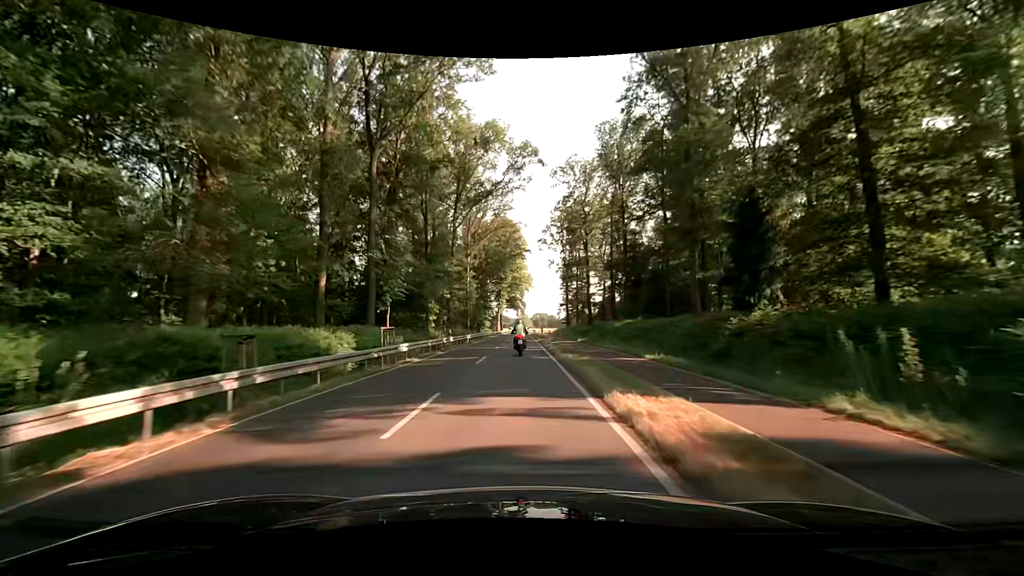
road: tertiary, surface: asphalt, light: Day
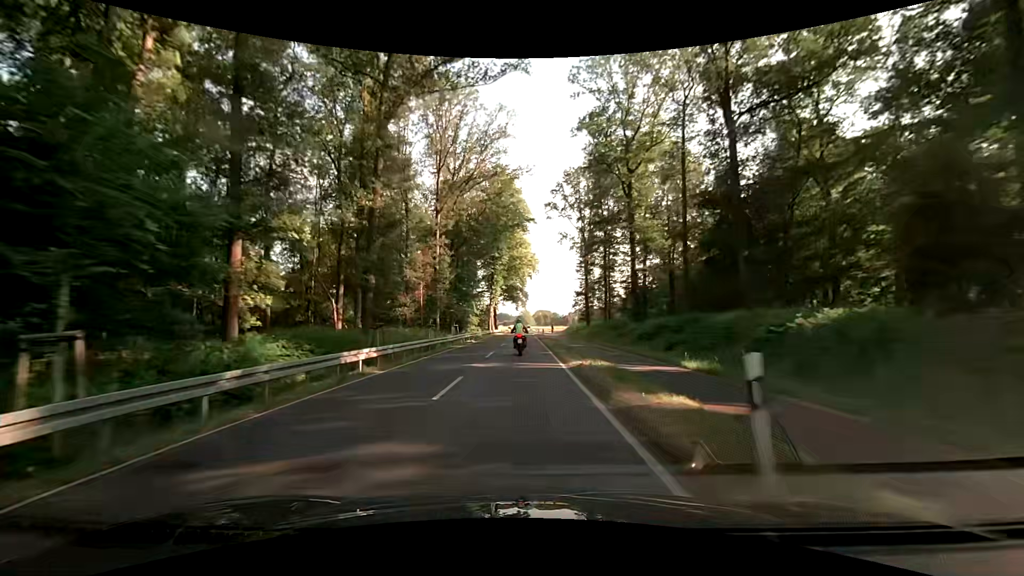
(+0.1, +32.9) m; 0°
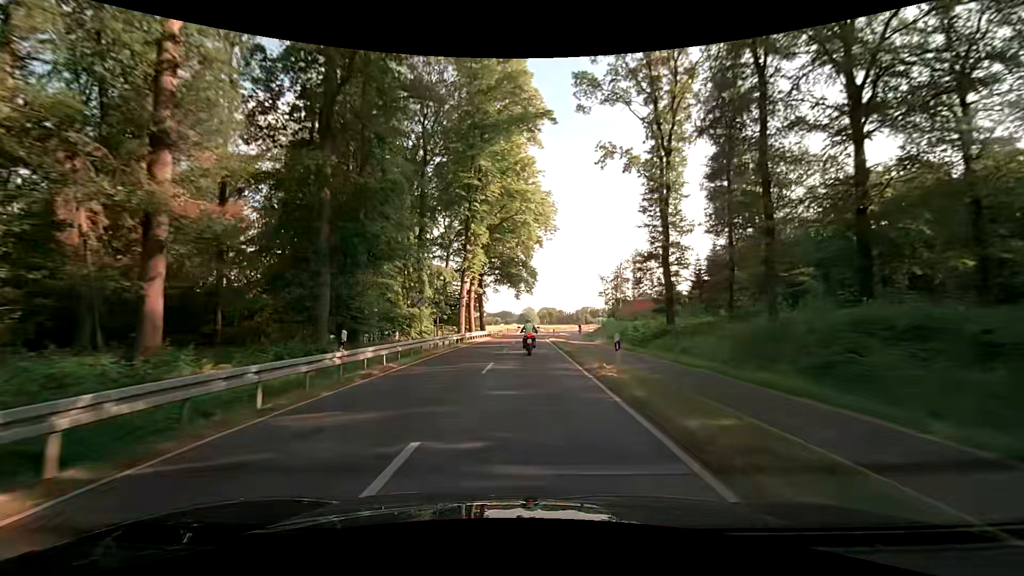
(-0.2, +43.3) m; -1°
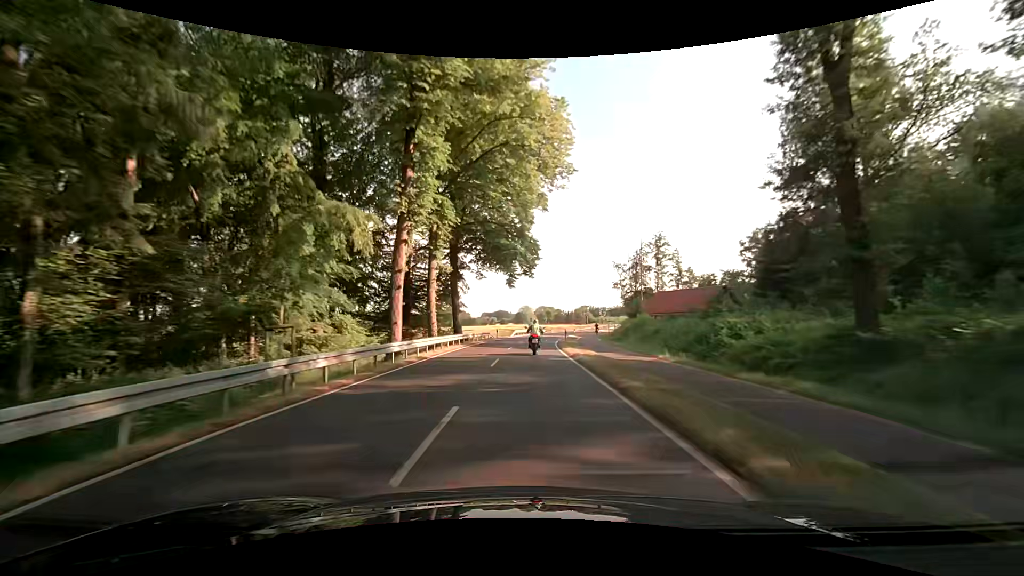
(+0.3, +21.4) m; +1°
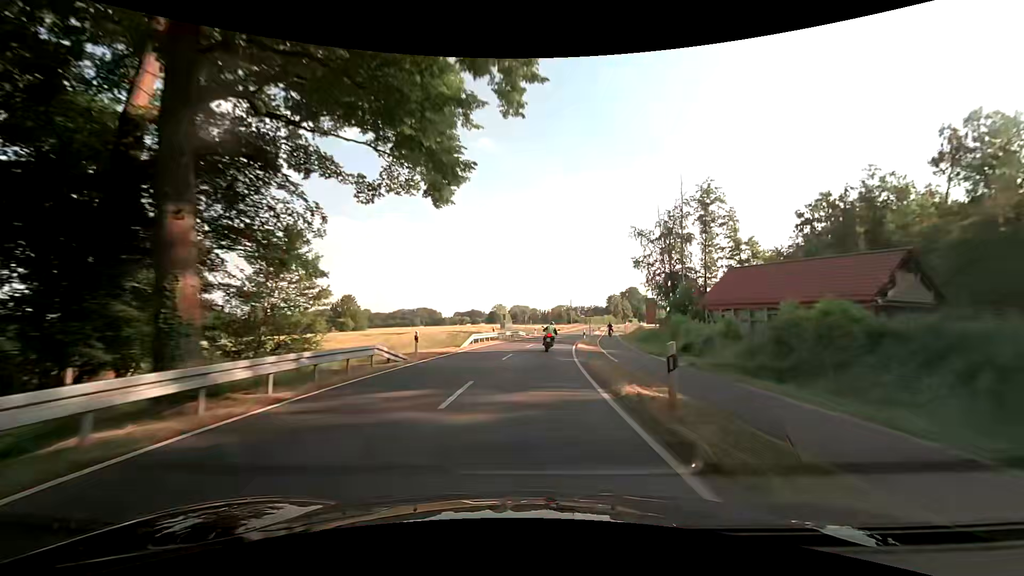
(+0.4, +32.2) m; +3°
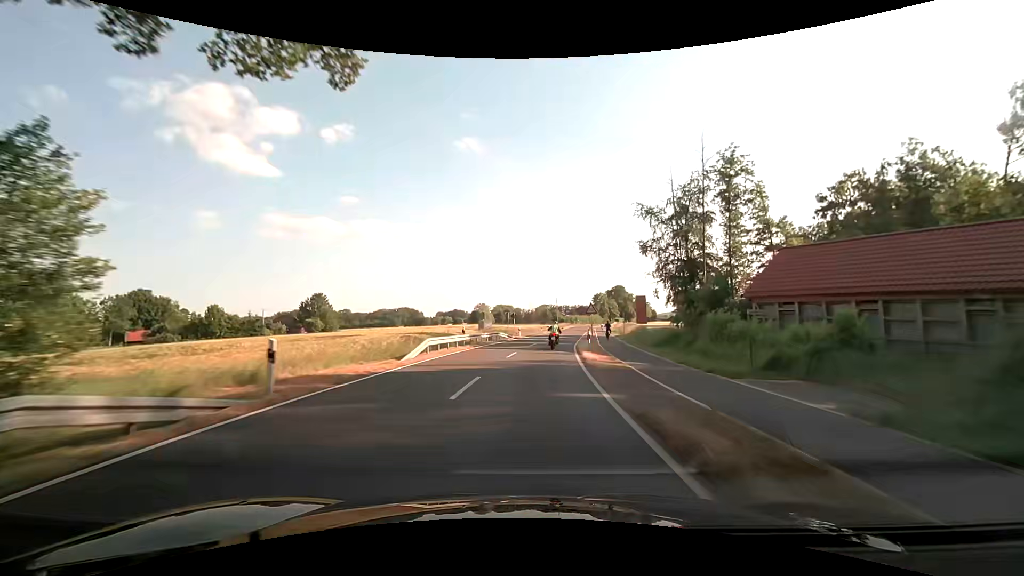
(+0.1, +11.0) m; +2°
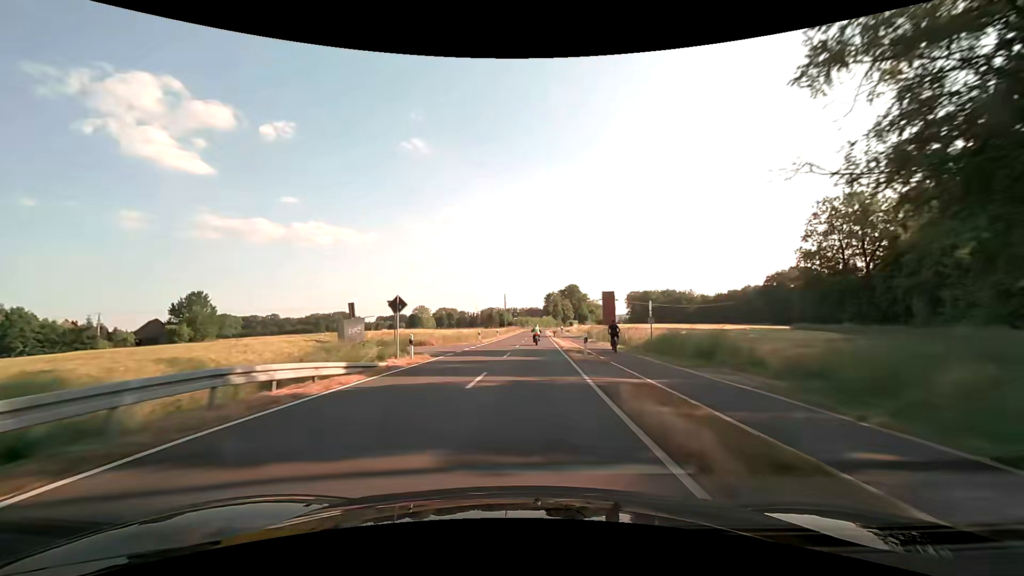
(+2.0, +34.2) m; +6°
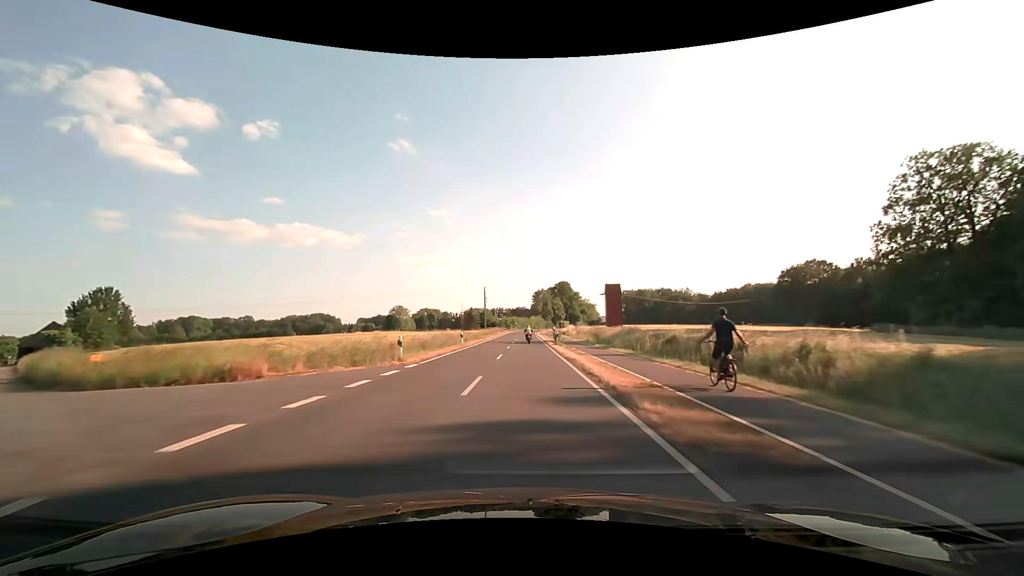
(+0.4, +25.3) m; +2°
(0, +10) (0, +20) (0, +30) (0, +40) (0, +50) (0, +60) (0, +70) (0, +80) (0, +90) (+1, +100) m
